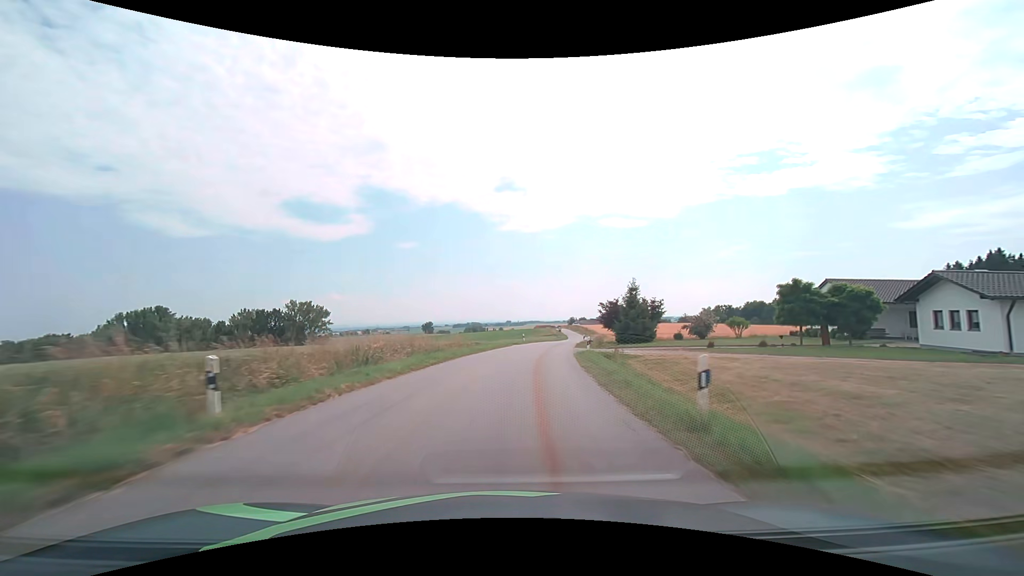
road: tertiary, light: Day
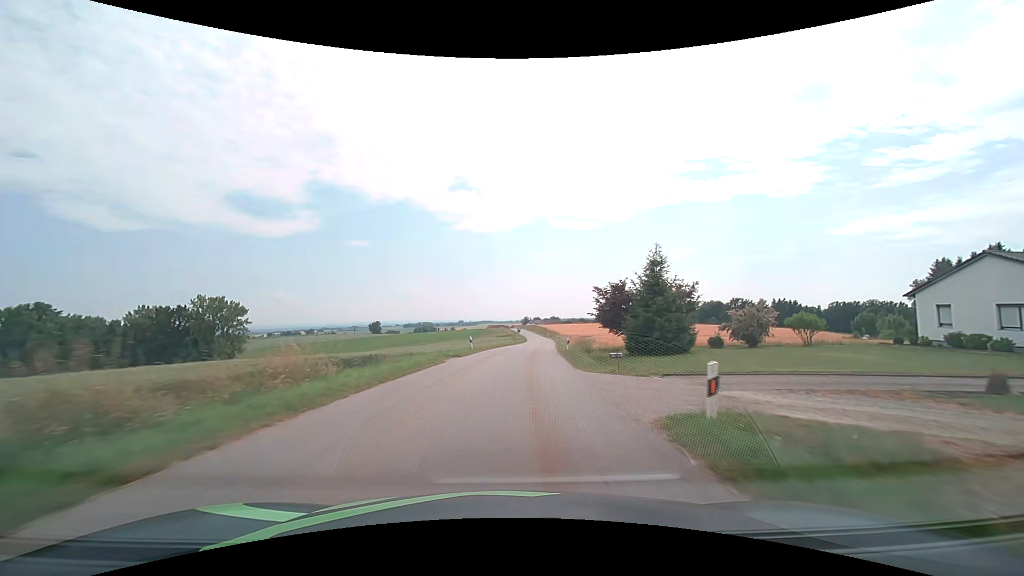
(+1.0, +21.8) m; +5°
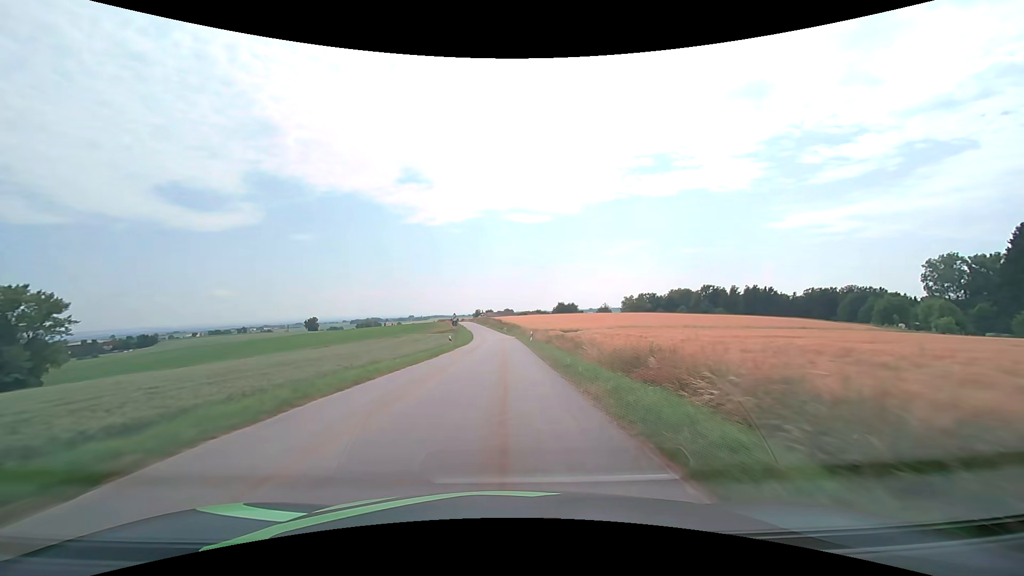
(+2.8, +43.5) m; +6°
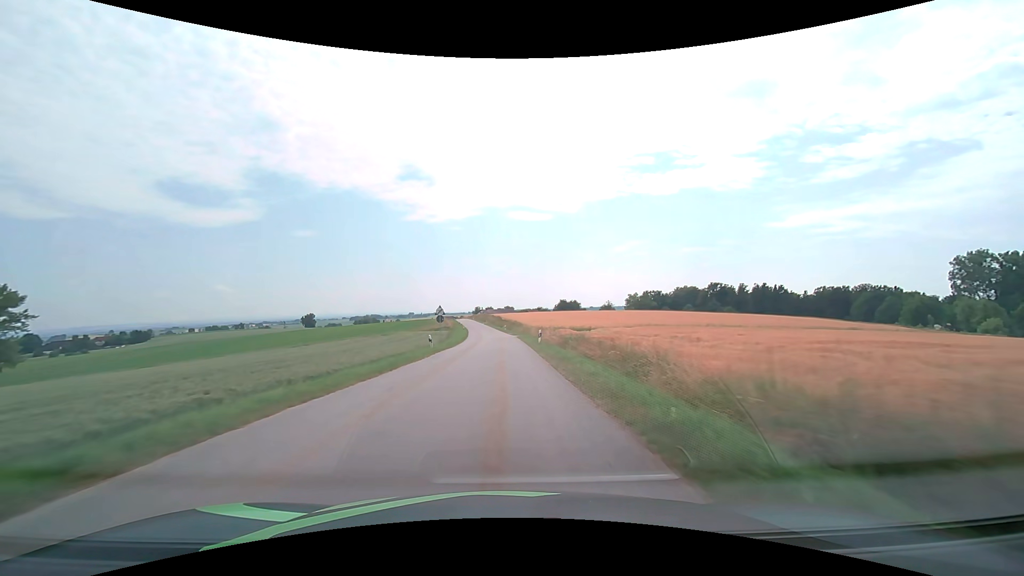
(0.0, +10.9) m; 0°
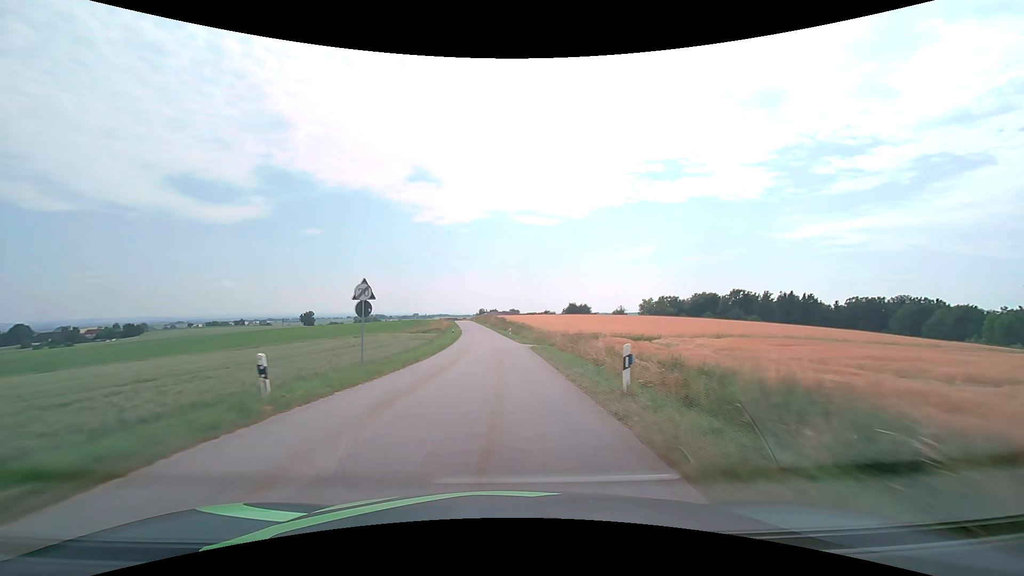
(-0.1, +21.7) m; -1°
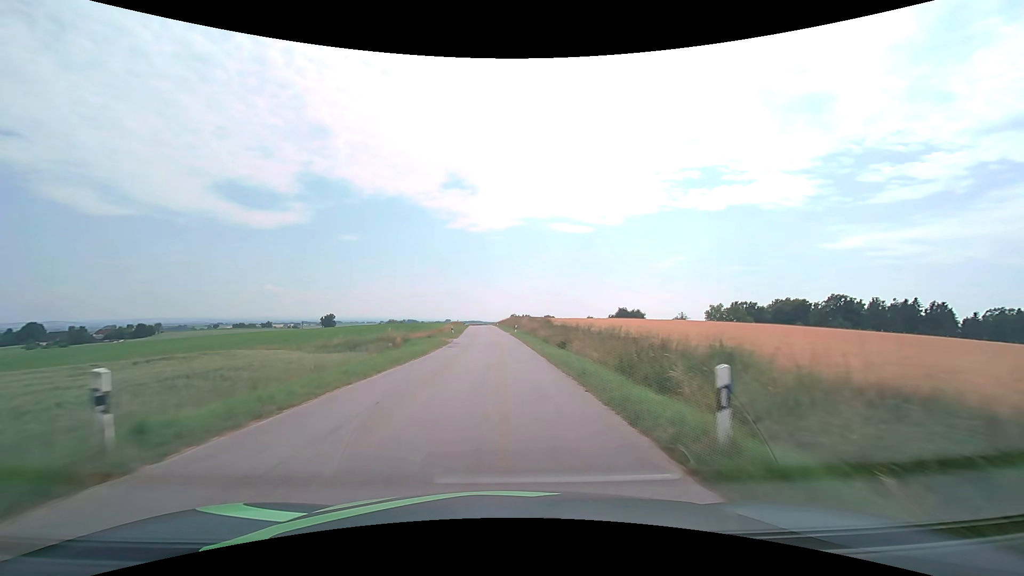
(-1.4, +53.9) m; -4°
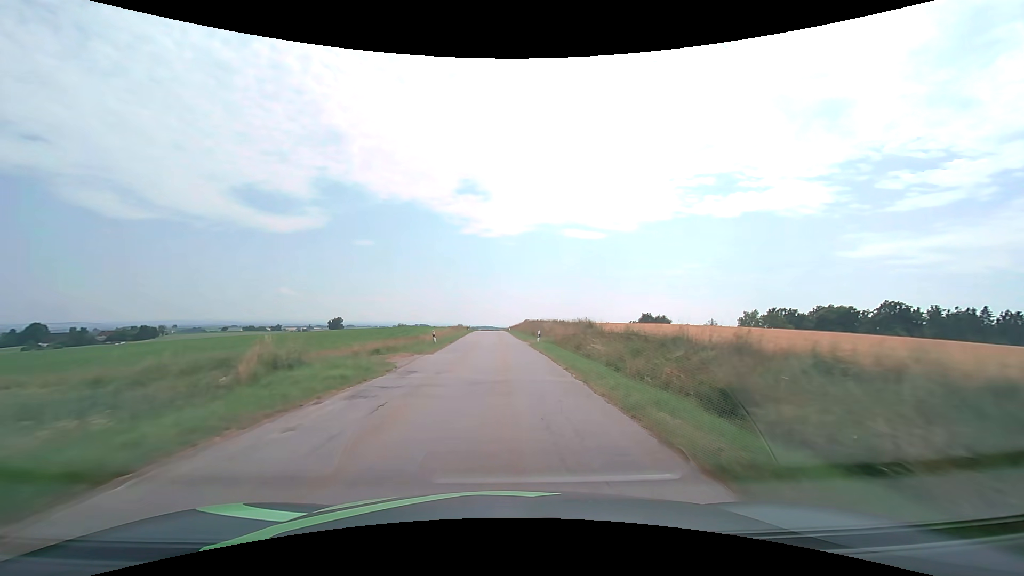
(-0.3, +21.4) m; -2°
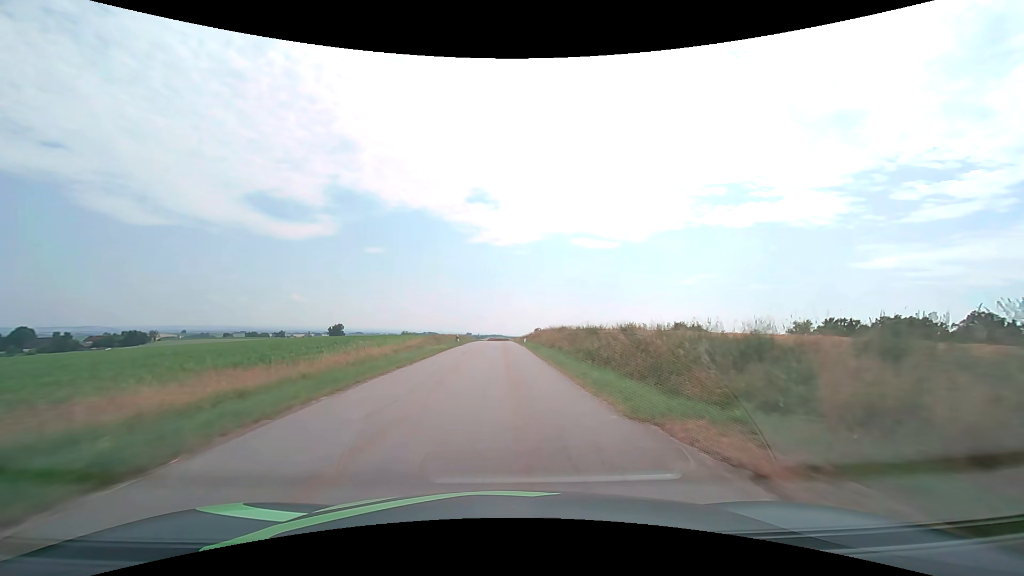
(-0.4, +31.9) m; -1°
(0, +10) (0, +20) (0, +30) (0, +40) (0, +50) (0, +60) (0, +70) (-1, +80) (-1, +90) (-1, +100) m
